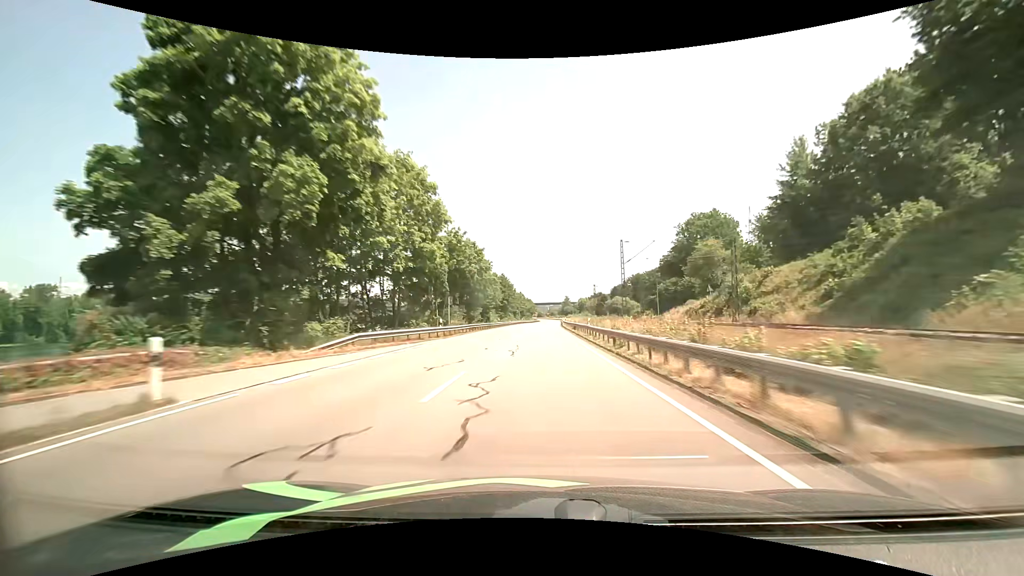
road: primary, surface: asphalt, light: Day
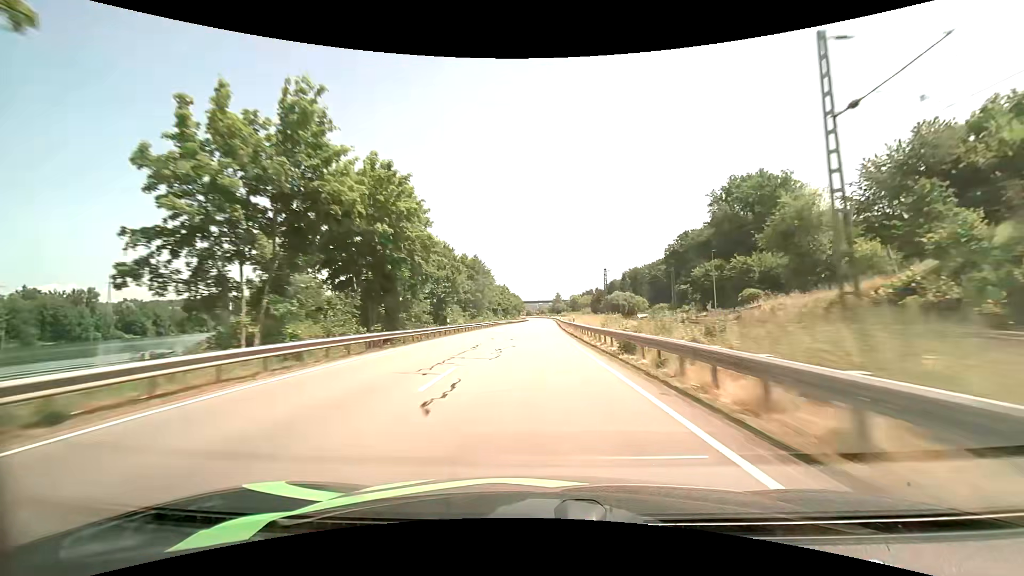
(+0.5, +35.0) m; +1°
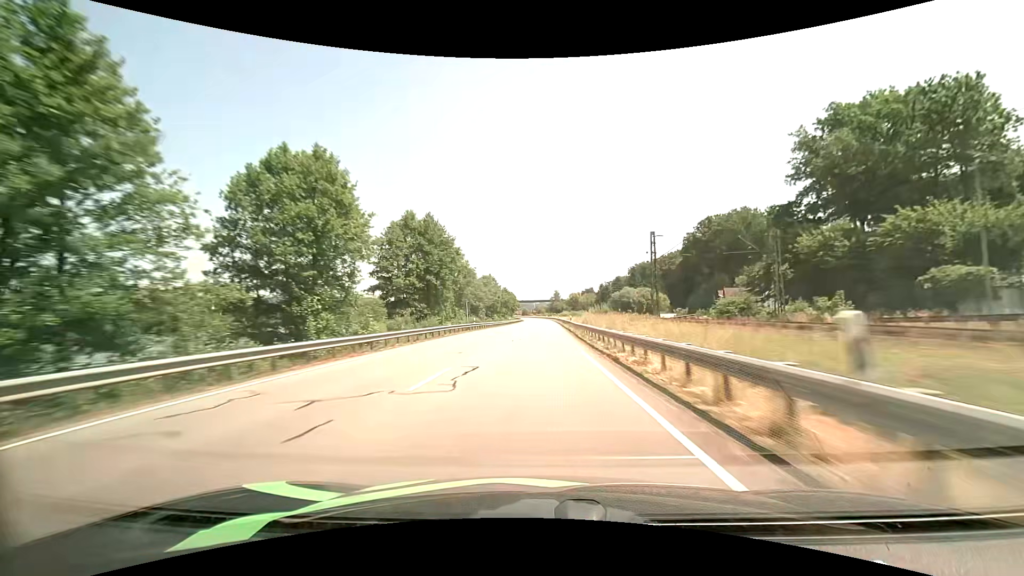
(+0.2, +35.4) m; 0°
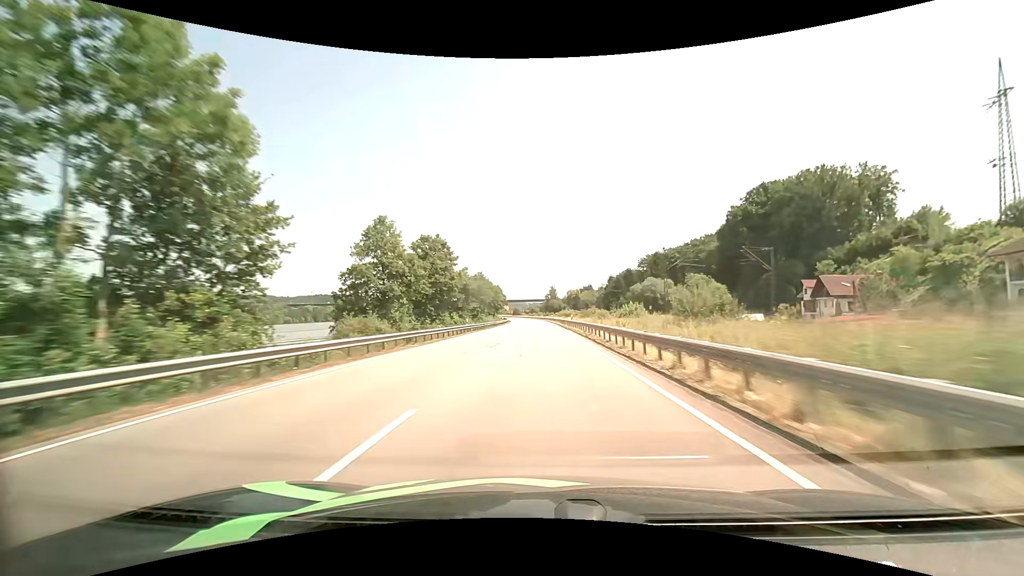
(+0.2, +53.6) m; +1°
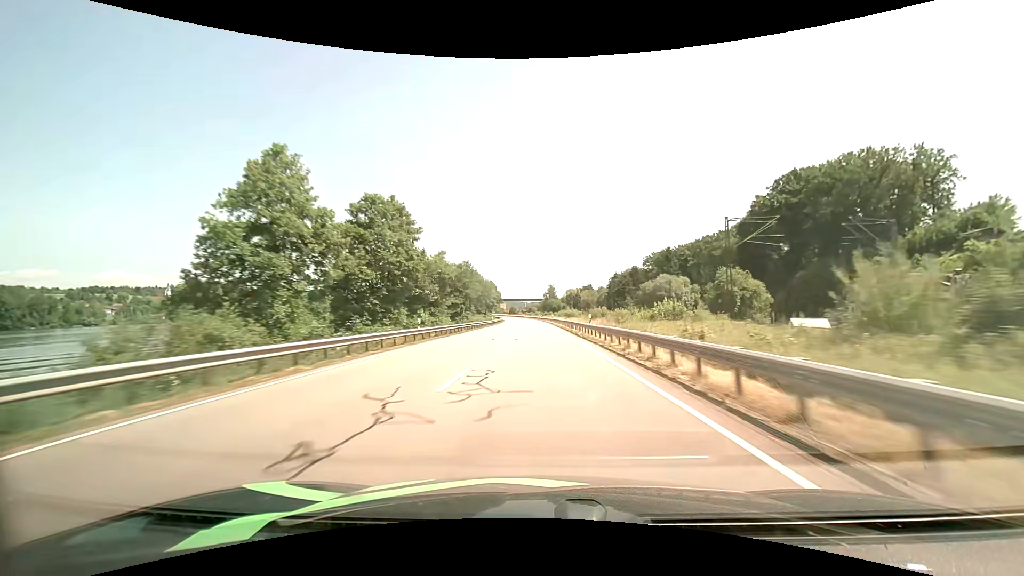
(0.0, +18.0) m; 0°
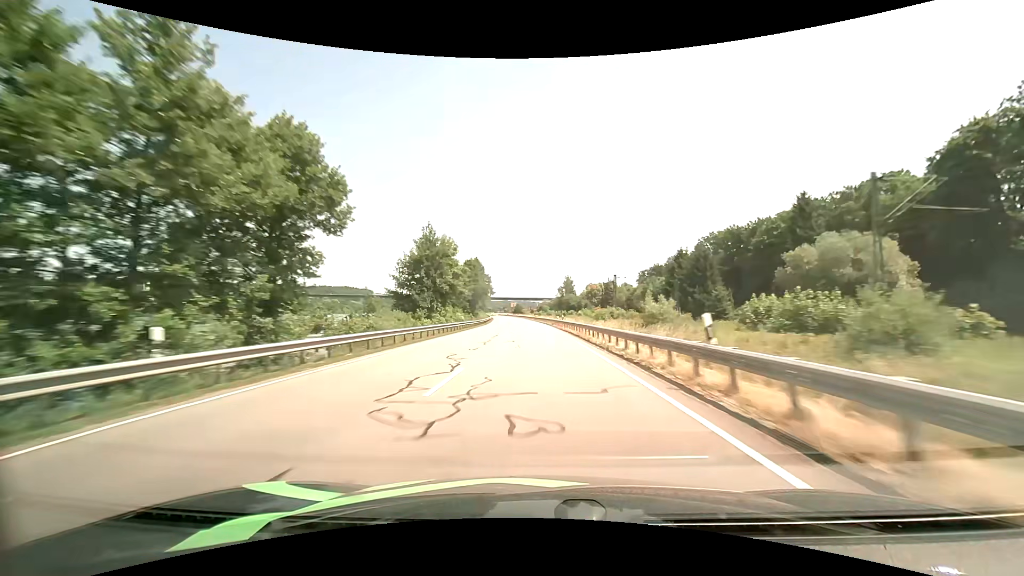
(-0.3, +72.0) m; -1°
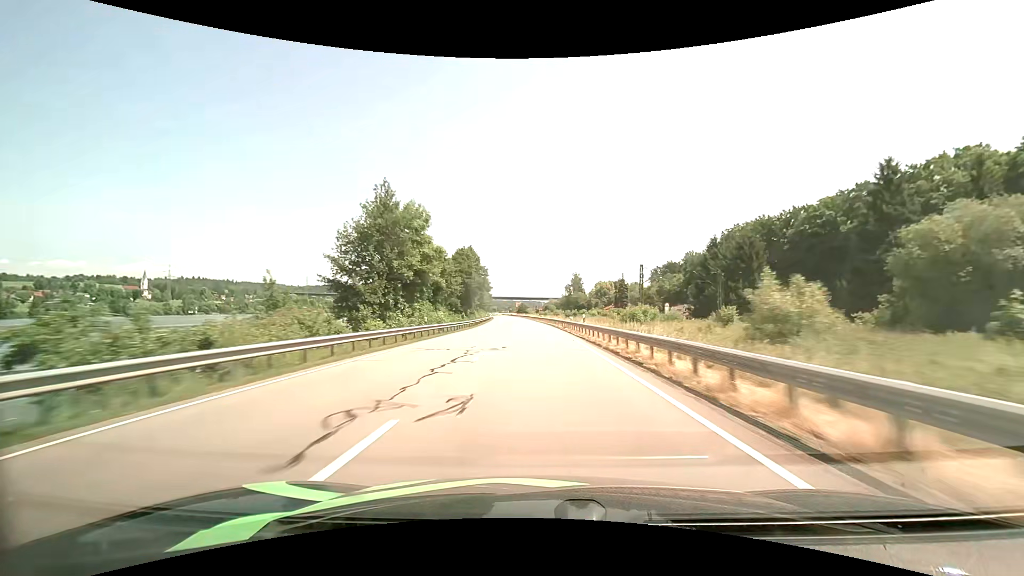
(-0.1, +18.0) m; -1°
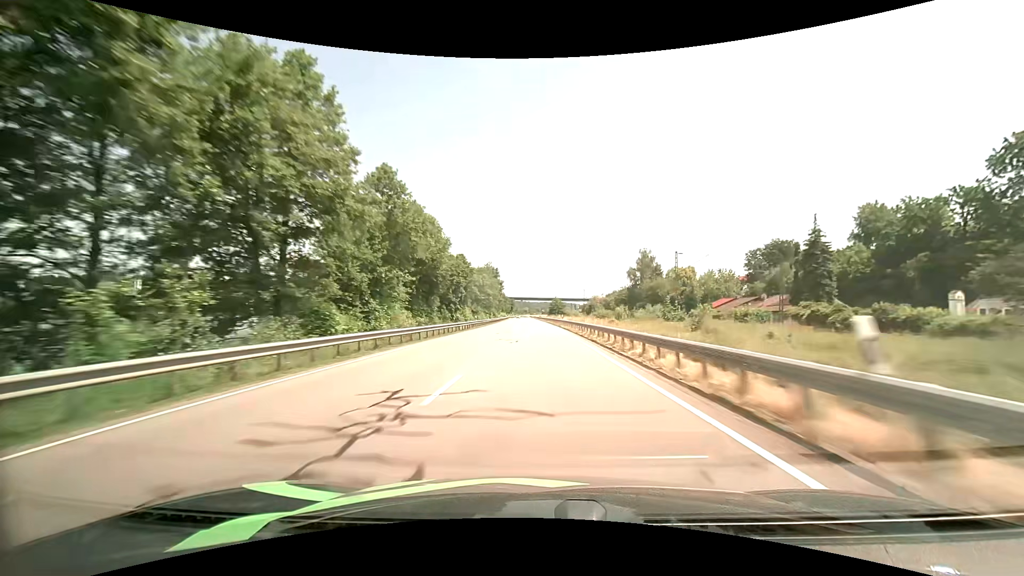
(-2.7, +90.2) m; -4°
(0, +10) (0, +20) (0, +30) (0, +40) (0, +50) (-1, +60) (-1, +70) (-1, +80) (-1, +90) (-2, +100) m
